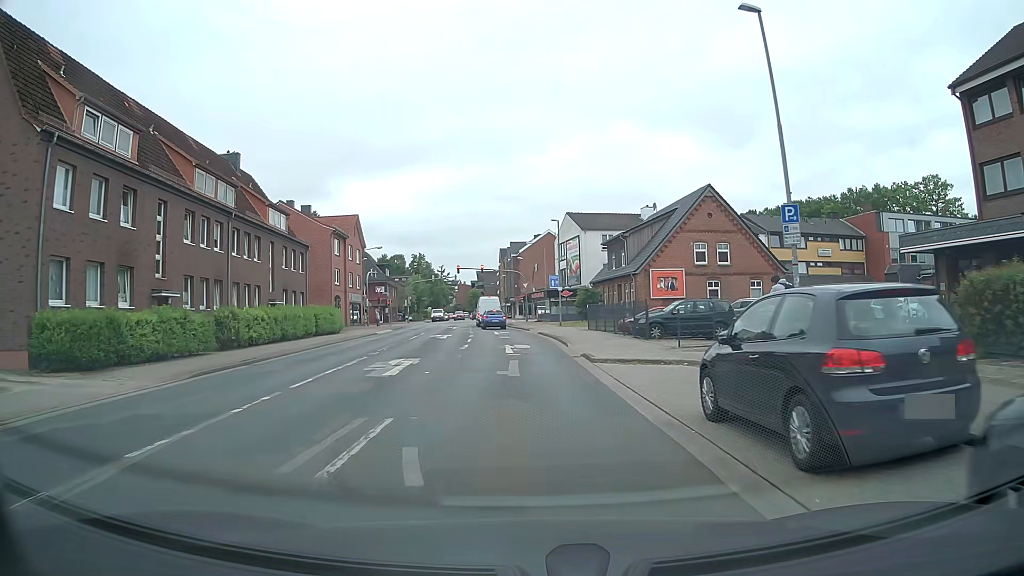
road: tertiary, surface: asphalt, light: Day
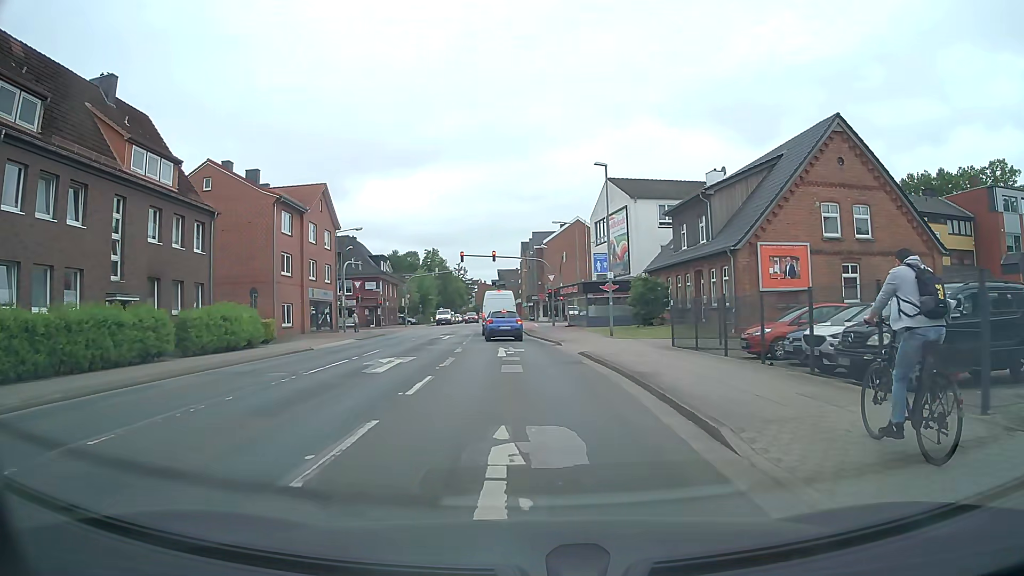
(-0.1, +18.6) m; -1°
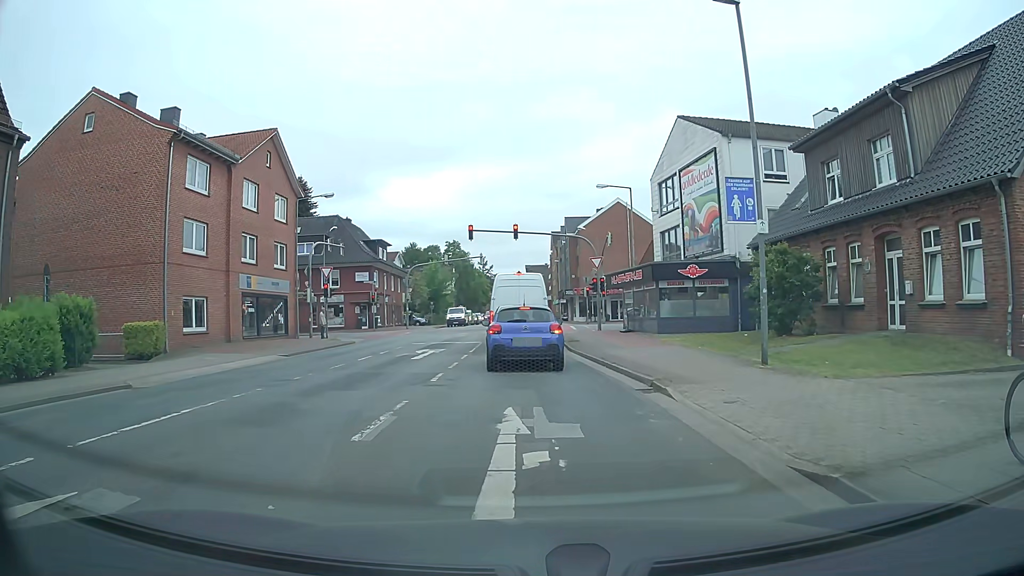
(-0.5, +16.2) m; -3°
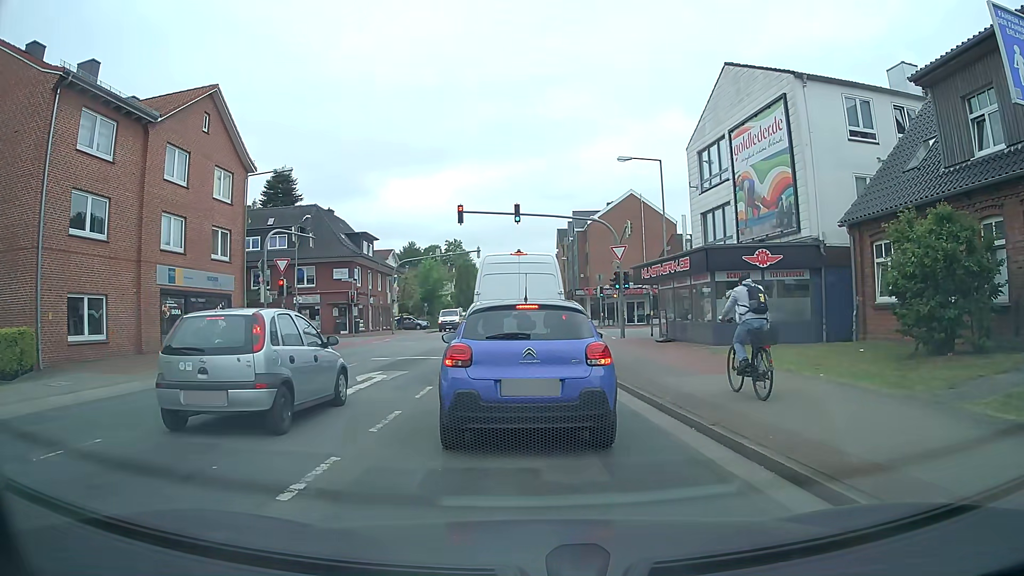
(-0.1, +8.2) m; 0°
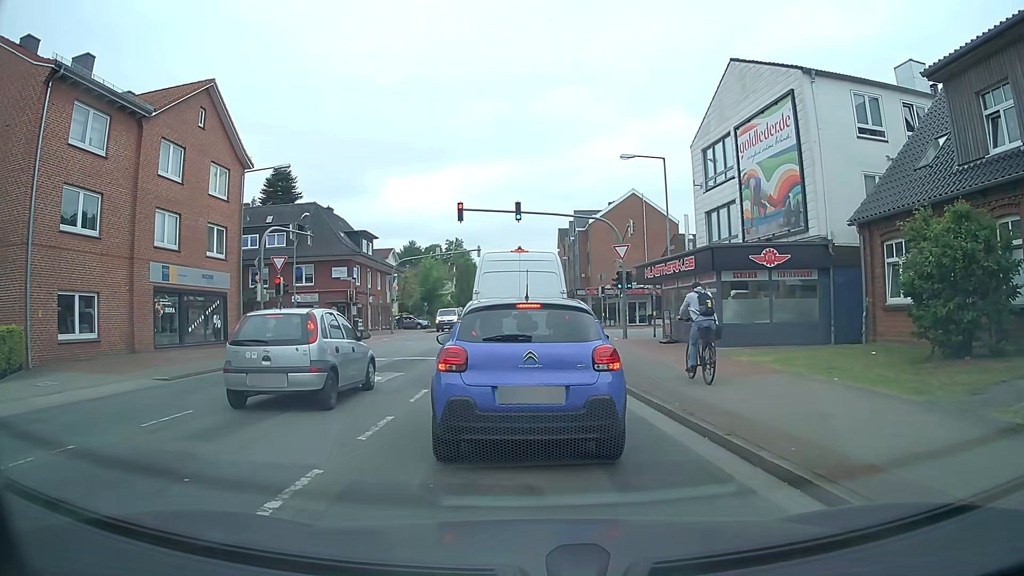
(0.0, +0.5) m; 0°
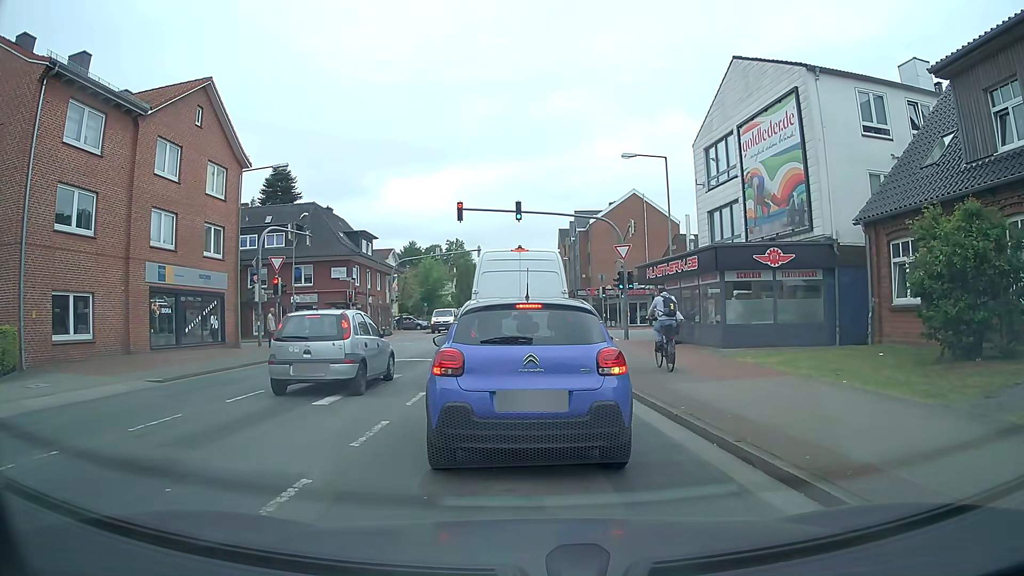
(0.0, +0.3) m; 0°
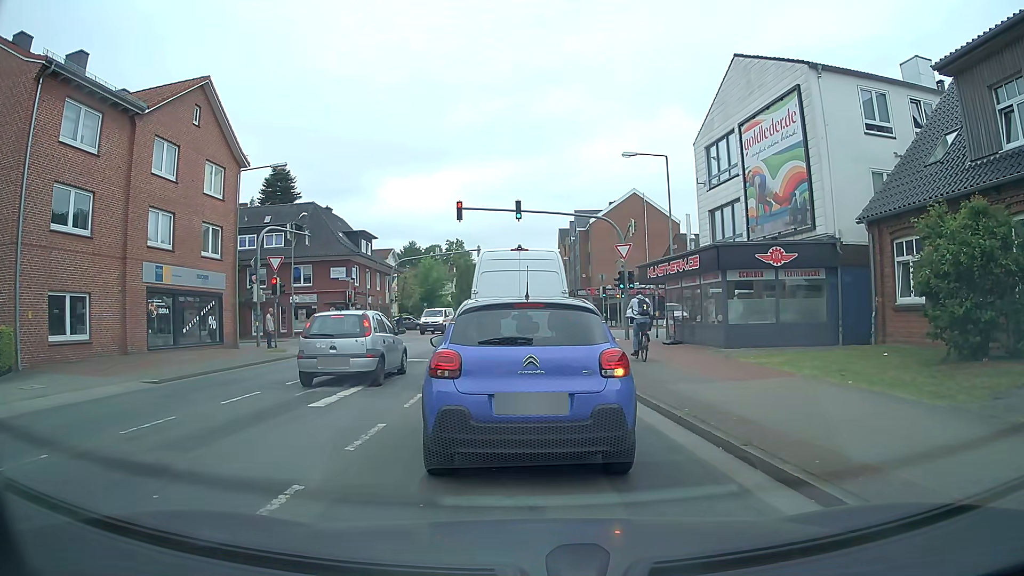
(0.0, +0.2) m; 0°
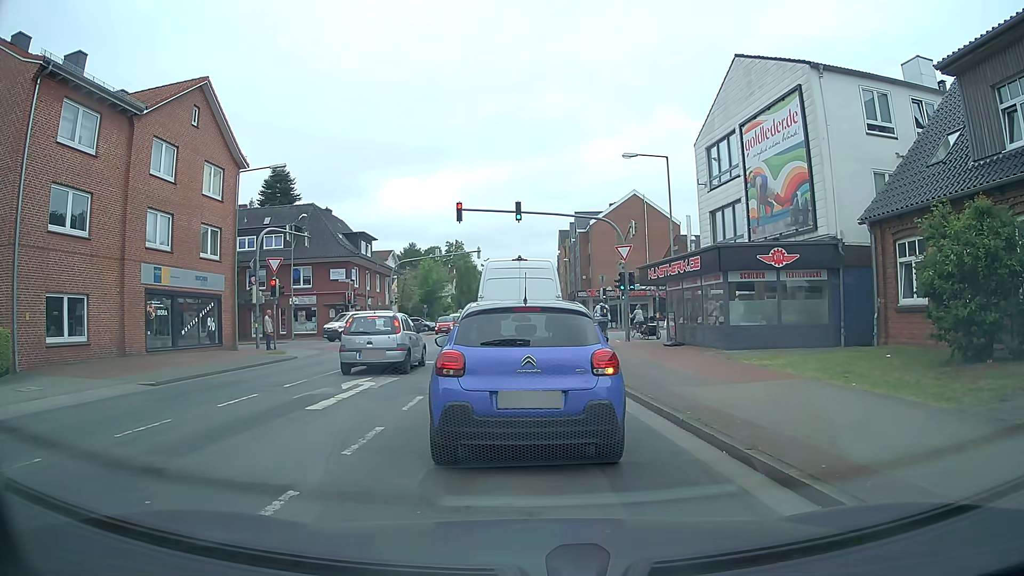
(0.0, +0.2) m; 0°
(0, +10) (-1, +20) (-1, +30) (-1, +40) (-2, +50) (-2, +60) (-2, +70) (-2, +80) (-2, +90) (-3, +100) m
